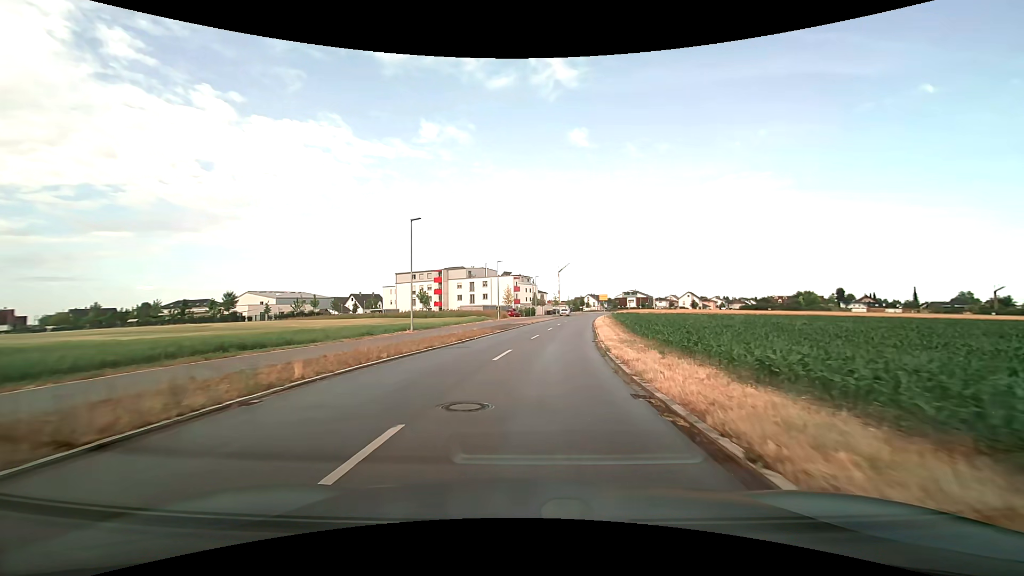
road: tertiary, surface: asphalt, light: Day
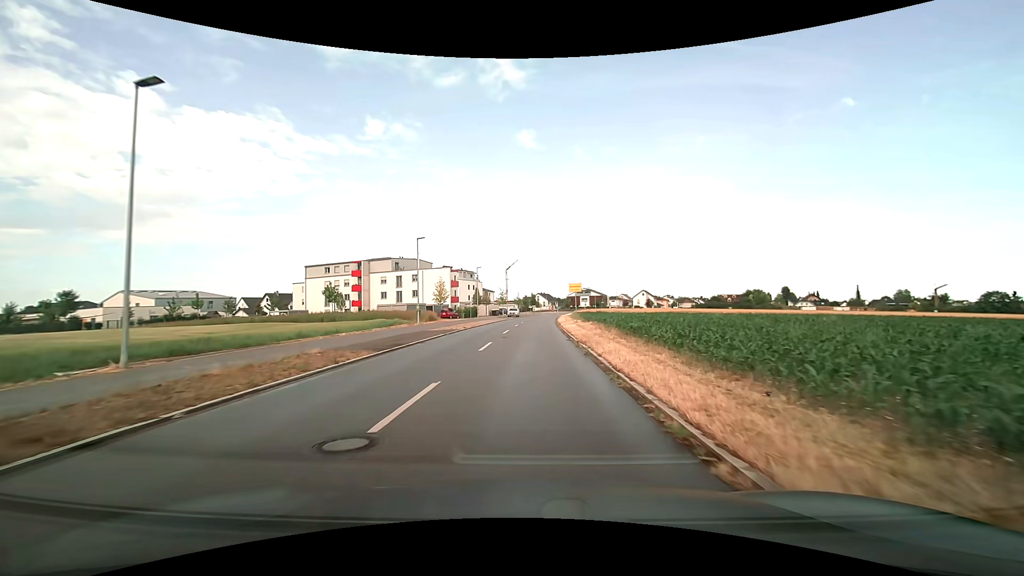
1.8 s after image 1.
(+1.2, +21.1) m; +6°
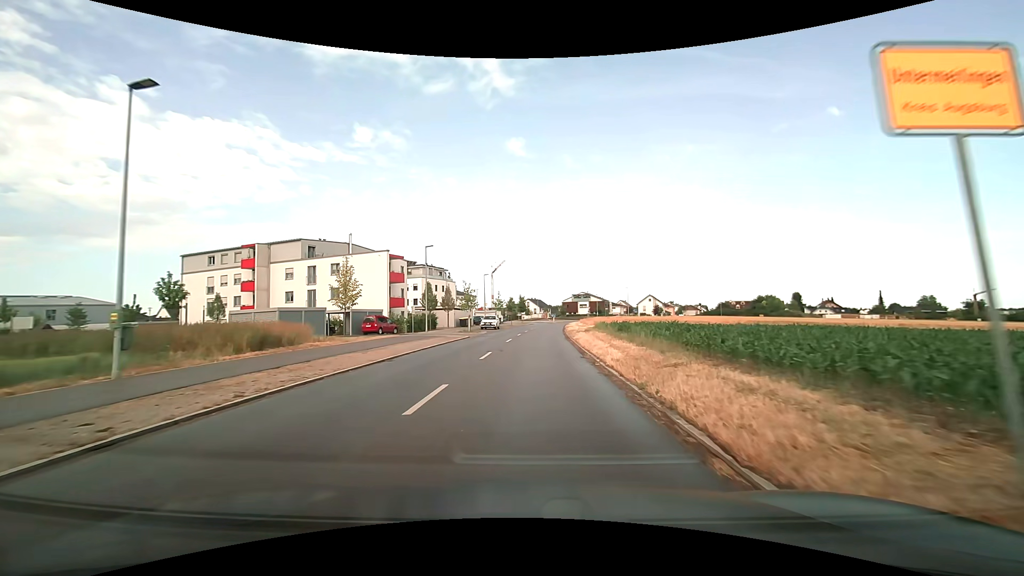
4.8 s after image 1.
(+0.4, +33.4) m; +1°
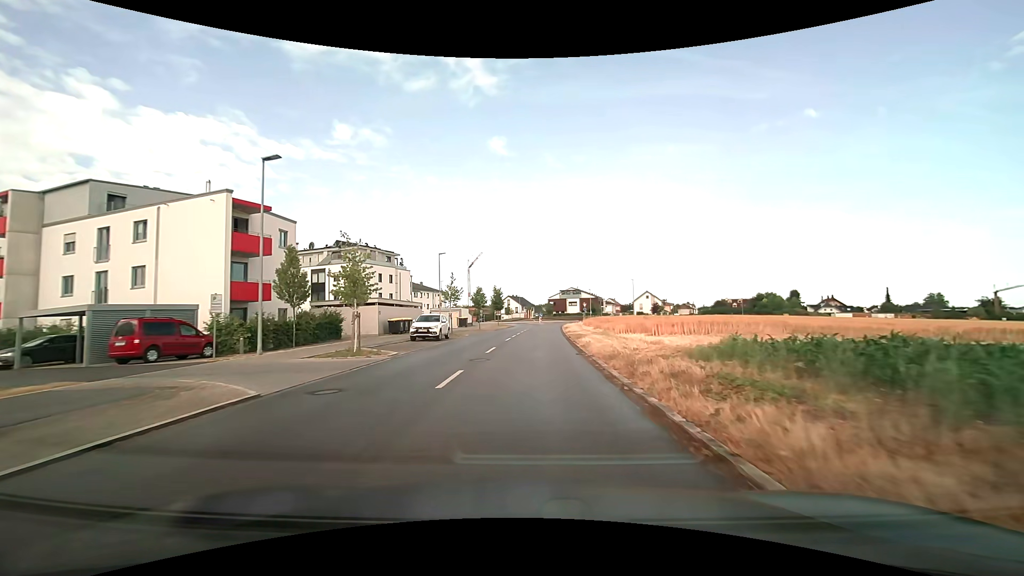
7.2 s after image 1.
(+0.5, +26.7) m; +2°
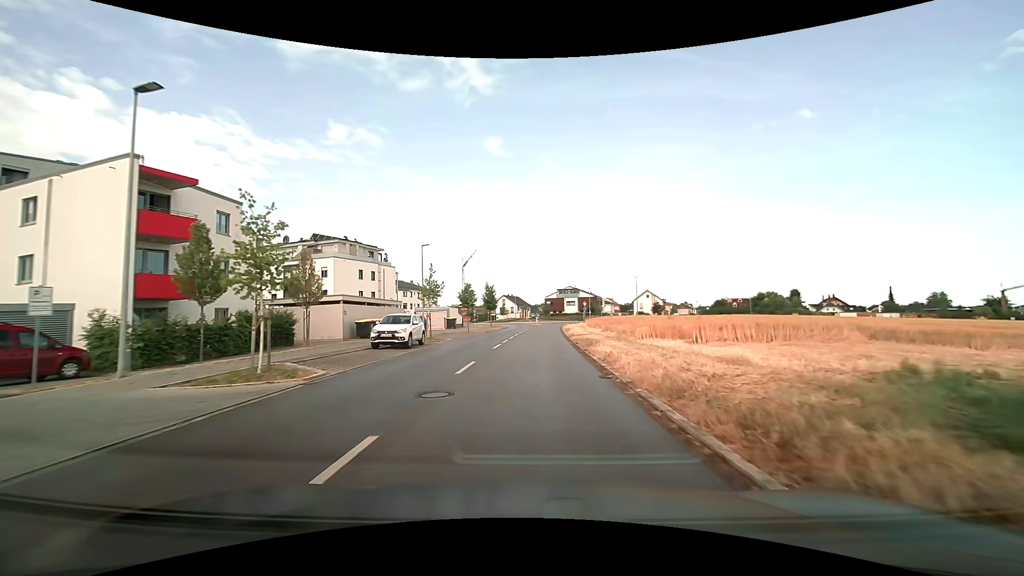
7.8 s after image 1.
(0.0, +6.7) m; 0°
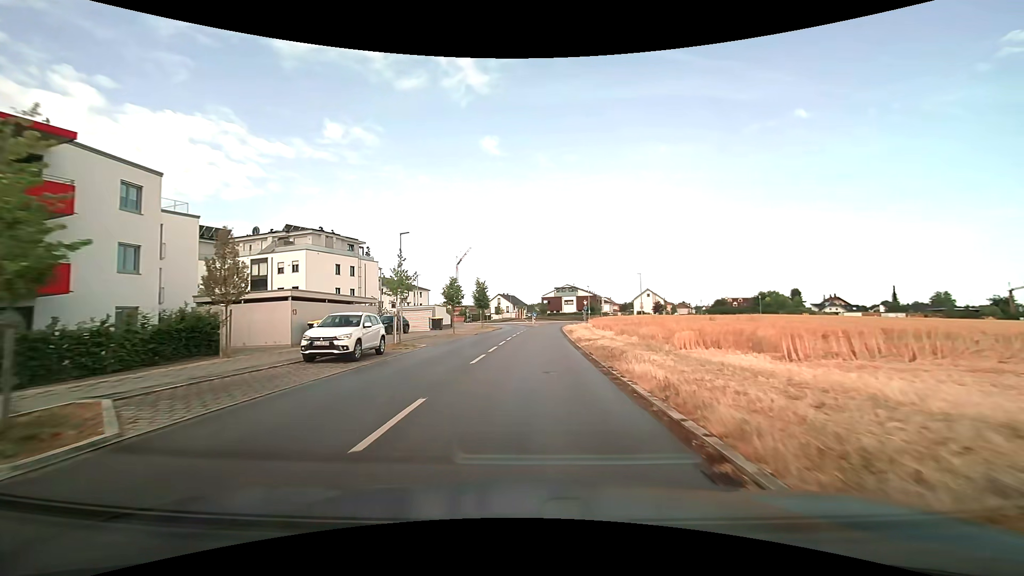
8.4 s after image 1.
(0.0, +6.6) m; +1°
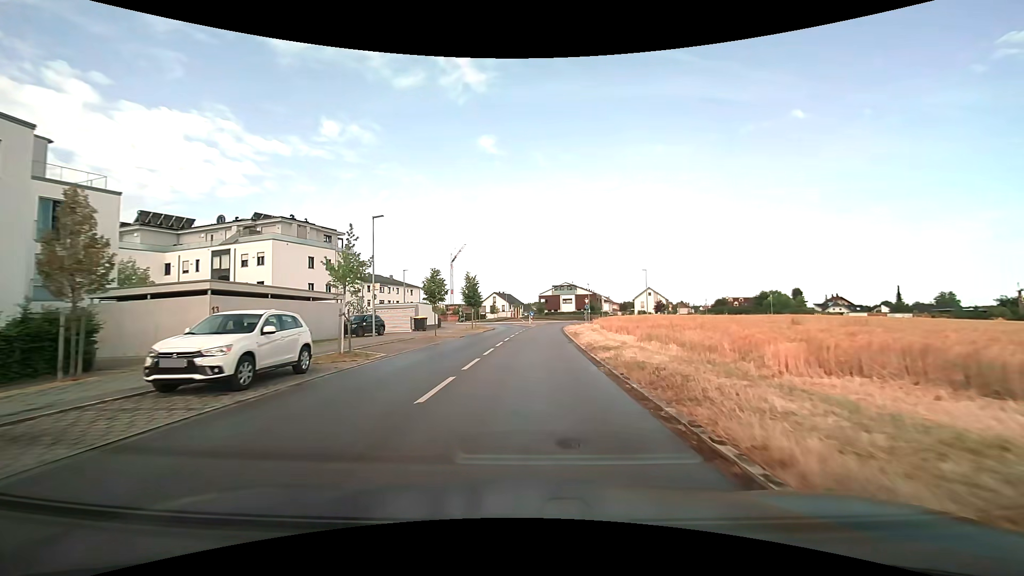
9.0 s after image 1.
(0.0, +6.4) m; 0°
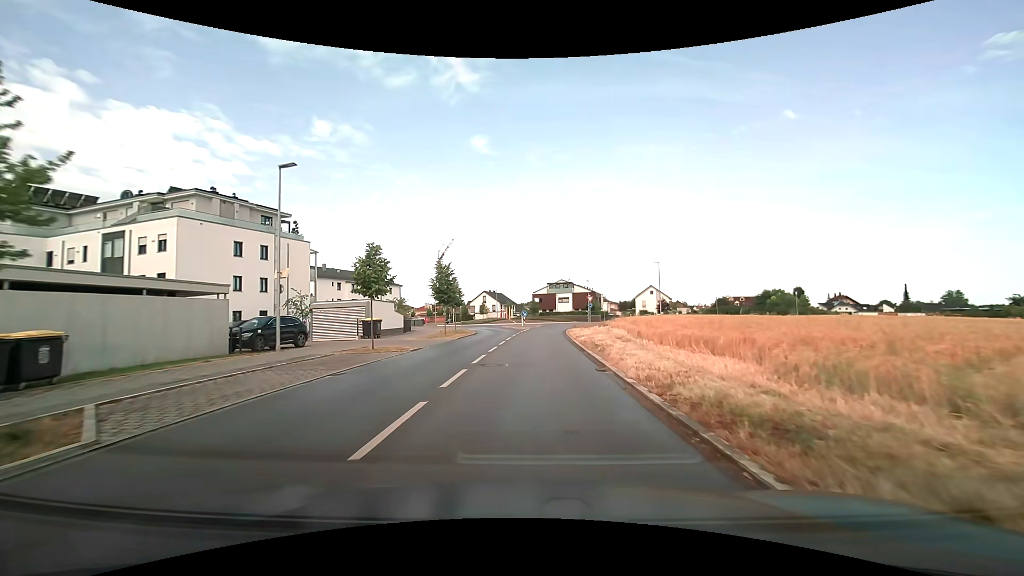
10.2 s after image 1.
(+0.1, +11.9) m; +1°
(0, +10) (0, +20) (+1, +30) (+1, +40) (+2, +50) (+3, +60) (+7, +69) (+11, +78) (+10, +88) (+3, +95) m
